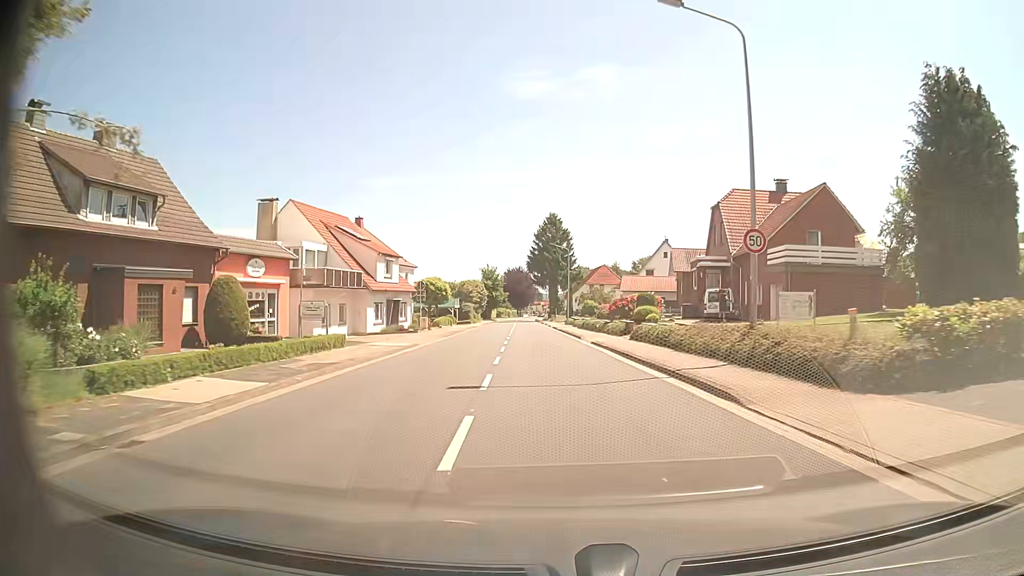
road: tertiary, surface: asphalt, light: Day
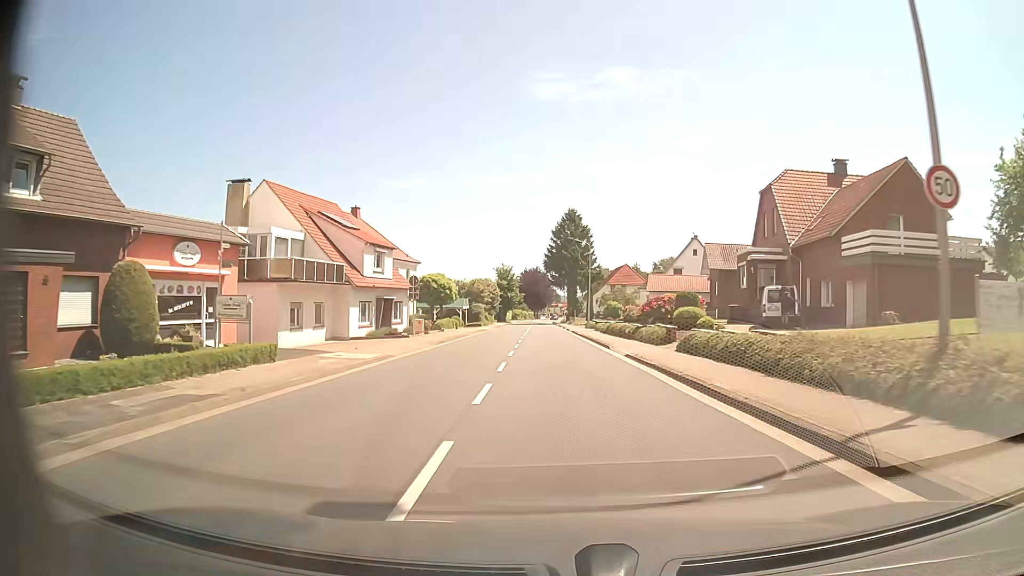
(-0.2, +7.8) m; -2°
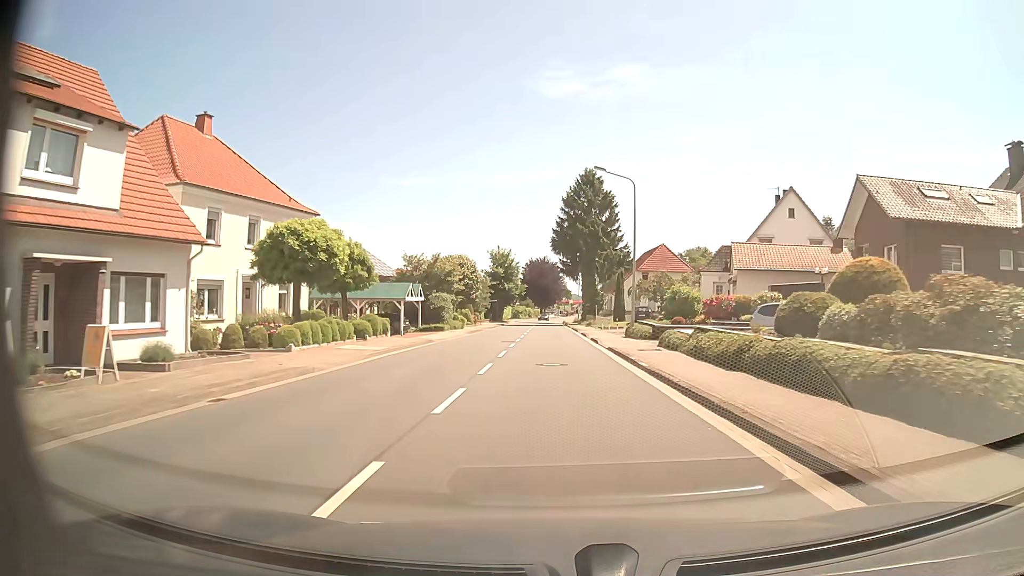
(-0.3, +31.5) m; -1°
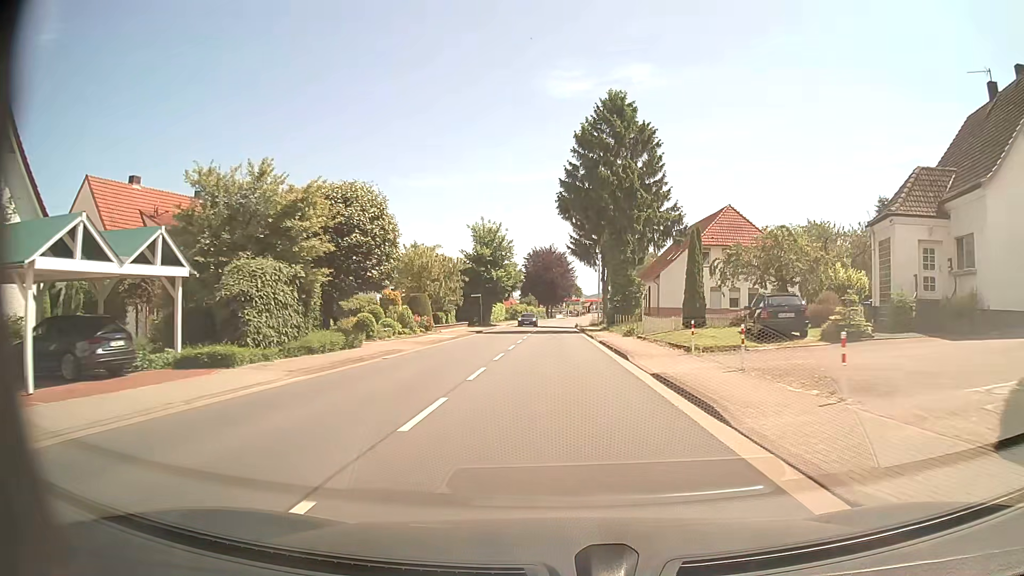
(-0.1, +31.7) m; -1°
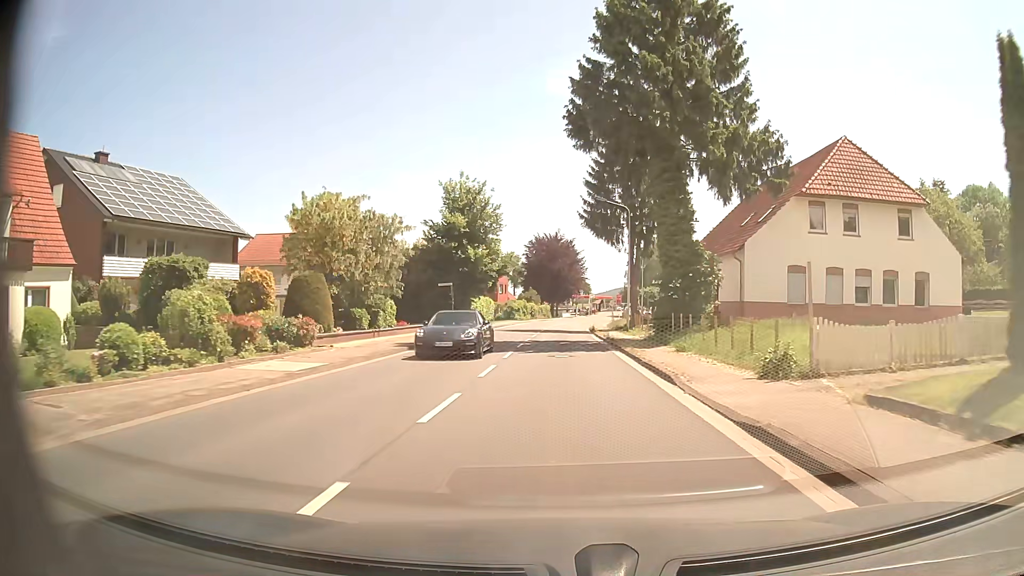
(-0.1, +23.7) m; 0°
(0, +10) (0, +20) (0, +30) (0, +40) (0, +50) (0, +60) (+1, +70) (+2, +80) (+3, +90) (+4, +100) m
